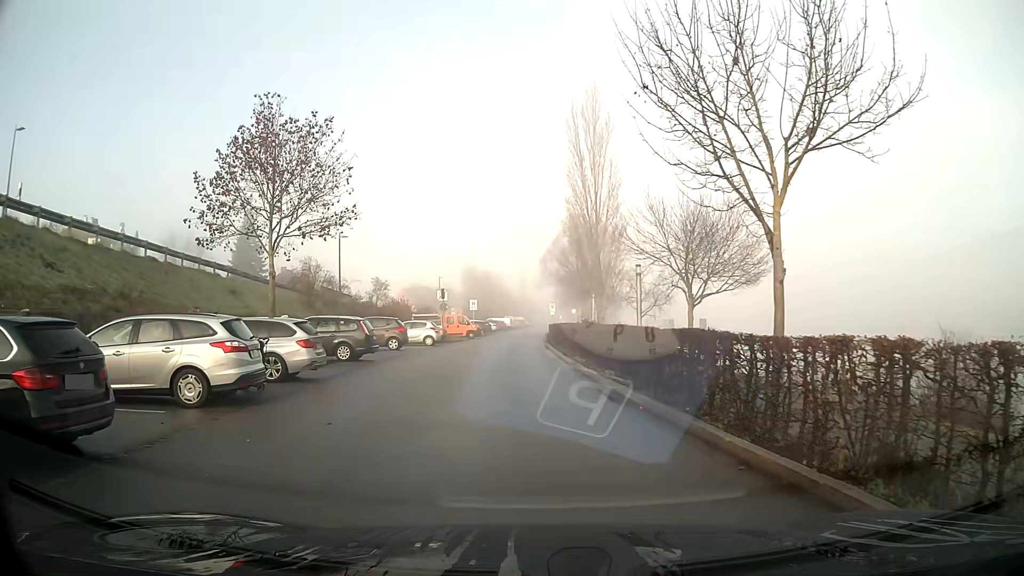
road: residential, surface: asphalt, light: Day
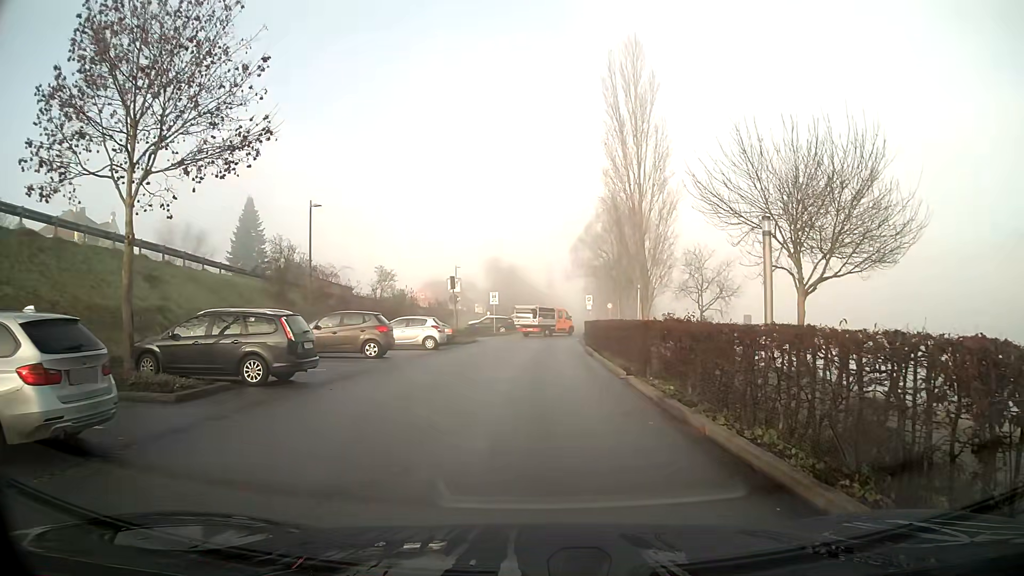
(-0.2, +9.6) m; -2°
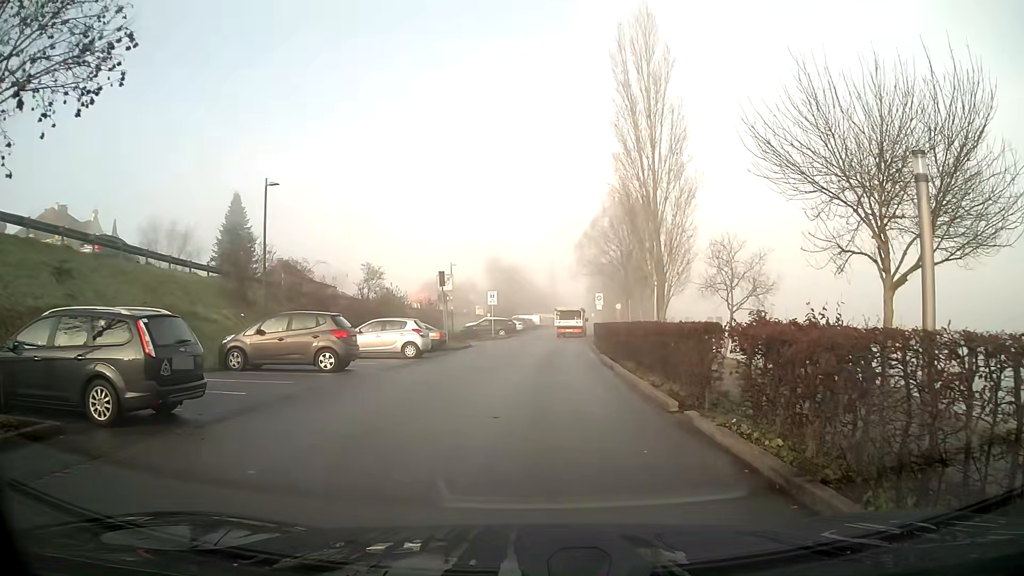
(0.0, +5.3) m; 0°
(0, +10) (0, +20) (0, +30) (+1, +40) (+2, +50) (+3, +60) (+4, +70) (+4, +80) (+5, +90) (+6, +100) m
